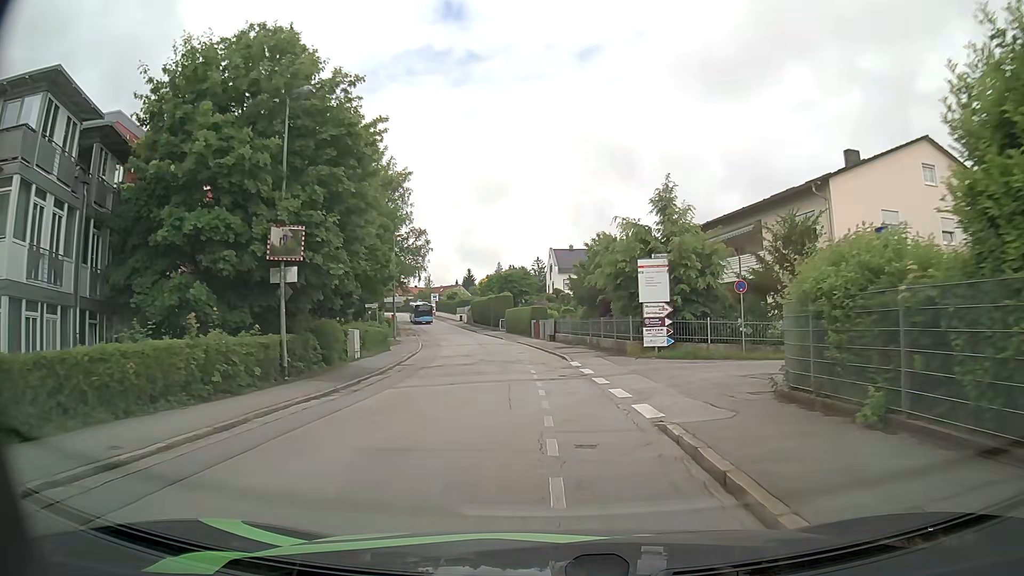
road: residential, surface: asphalt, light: Day
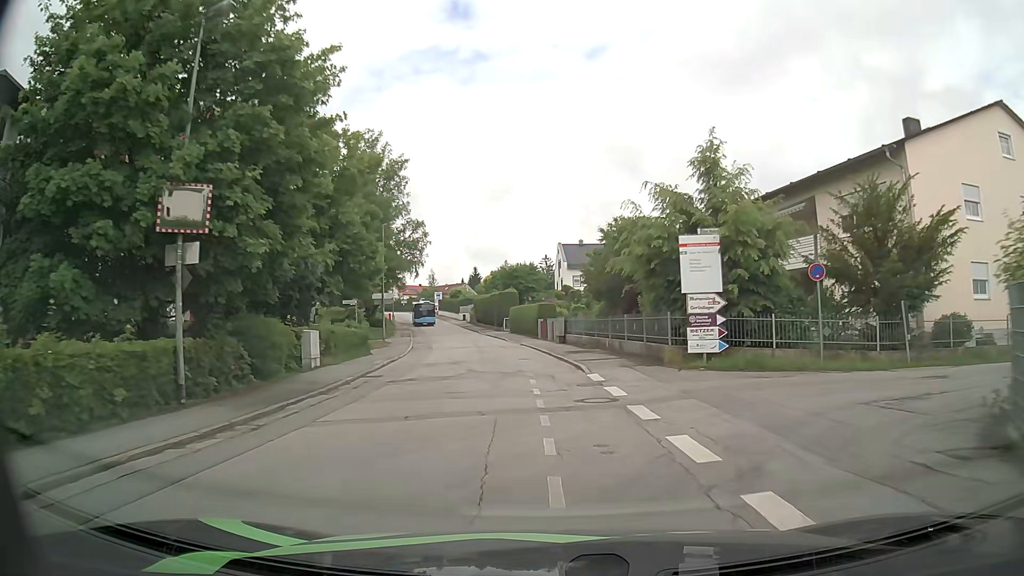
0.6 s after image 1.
(0.0, +5.9) m; -1°
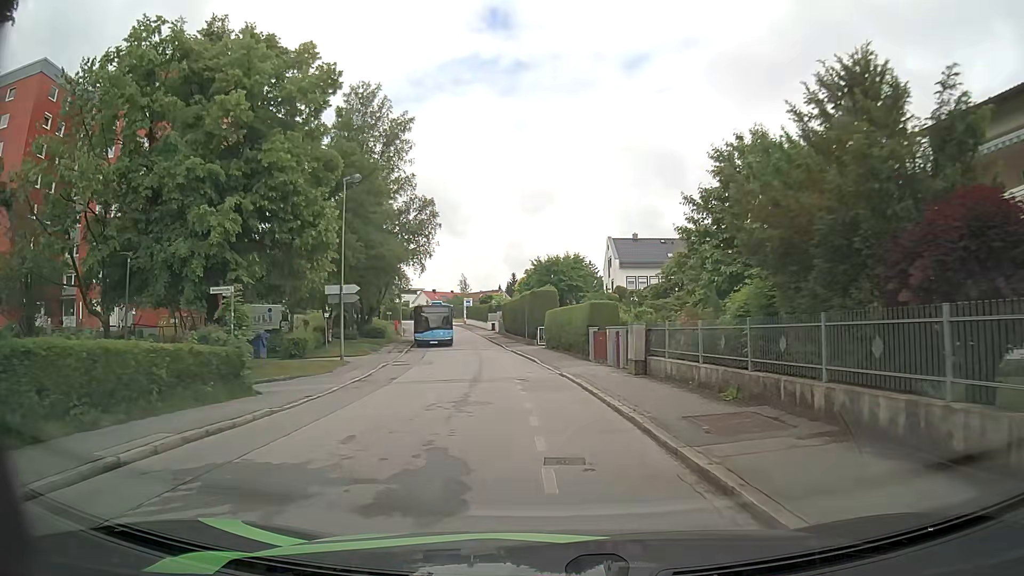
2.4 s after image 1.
(-0.5, +17.3) m; -3°
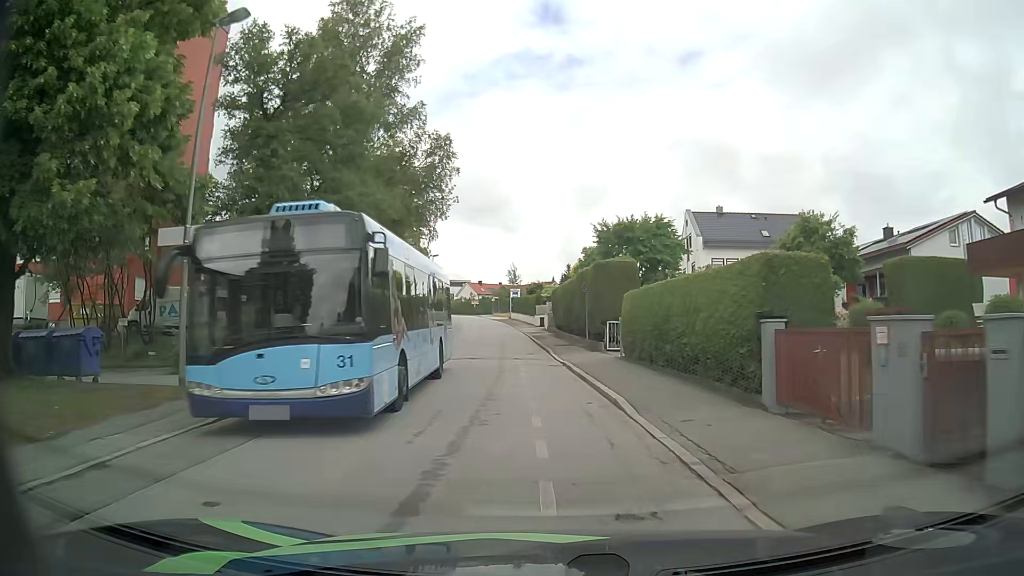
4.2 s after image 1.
(-0.9, +16.7) m; -5°
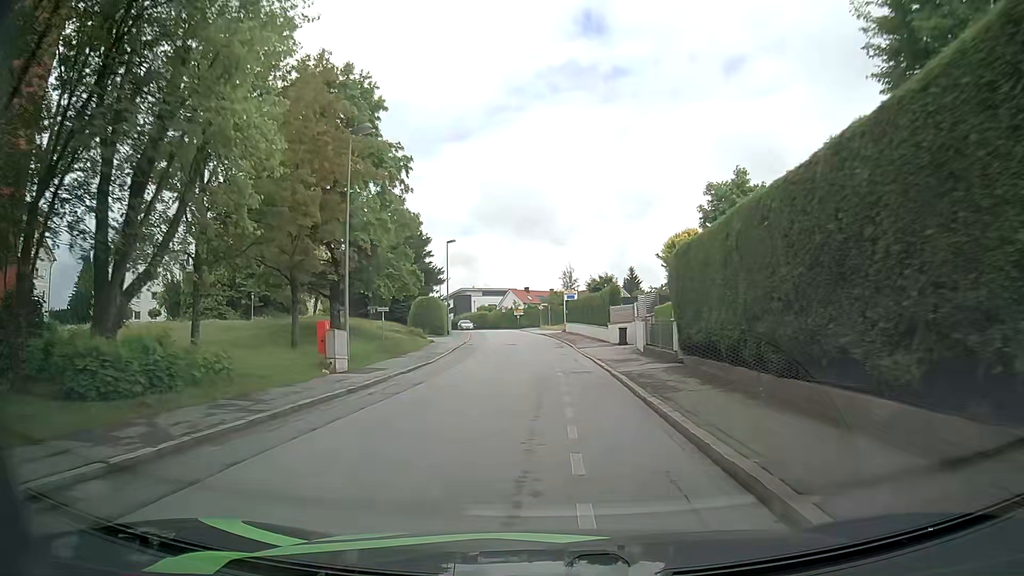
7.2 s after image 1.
(-1.4, +28.8) m; -5°
(0, +10) (0, +20) (0, +30) (-1, +40) (-1, +50) (-2, +60) (-4, +70) (-5, +80) (-7, +89) (-10, +99) m
